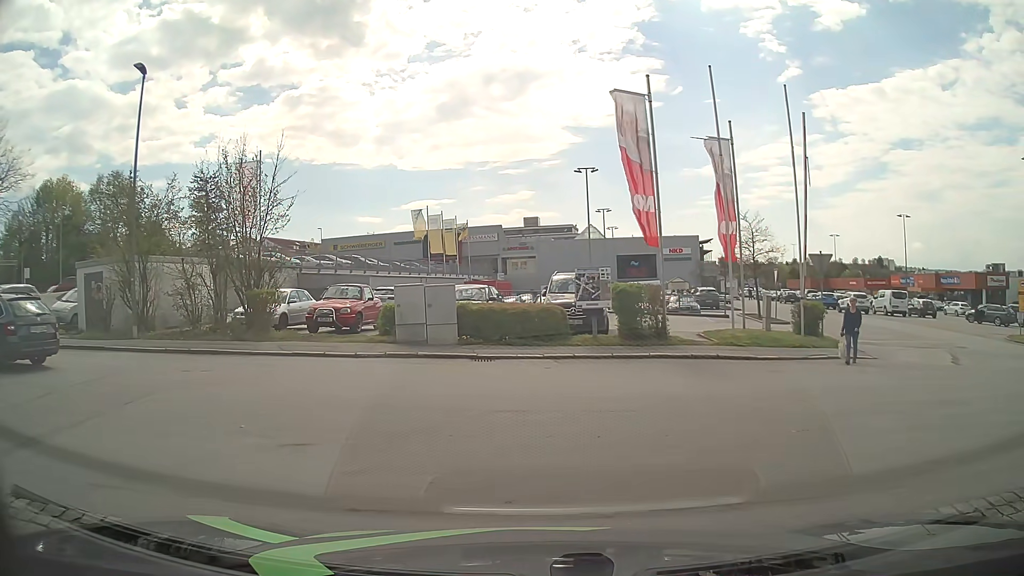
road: residential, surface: asphalt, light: Day
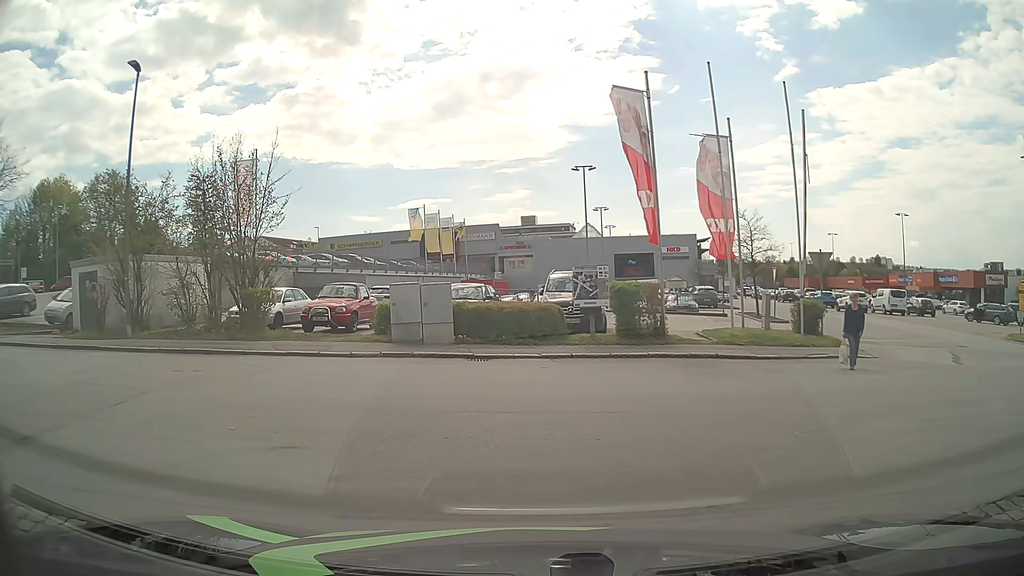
(0.0, +0.2) m; 0°
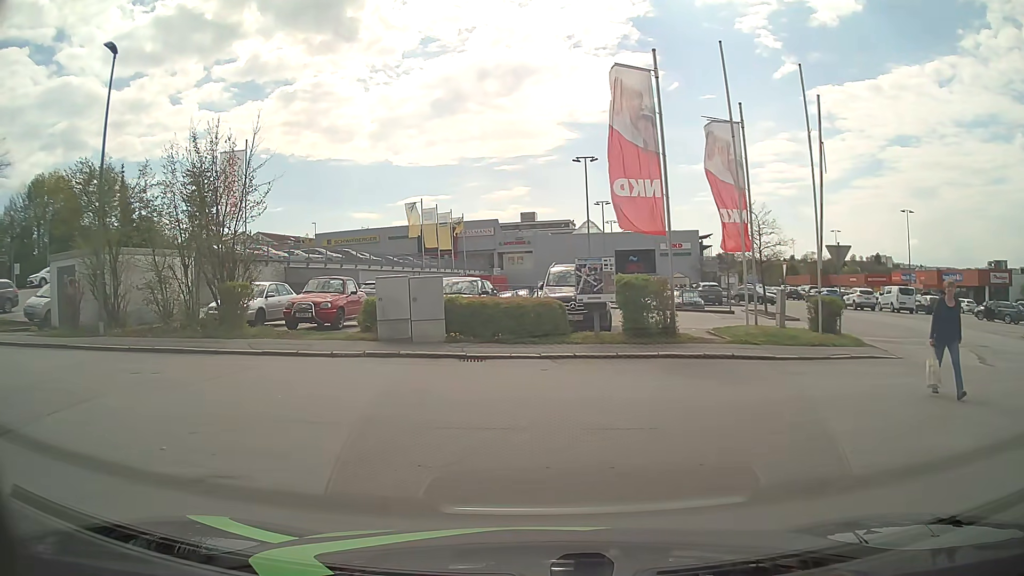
(0.0, +1.5) m; +1°
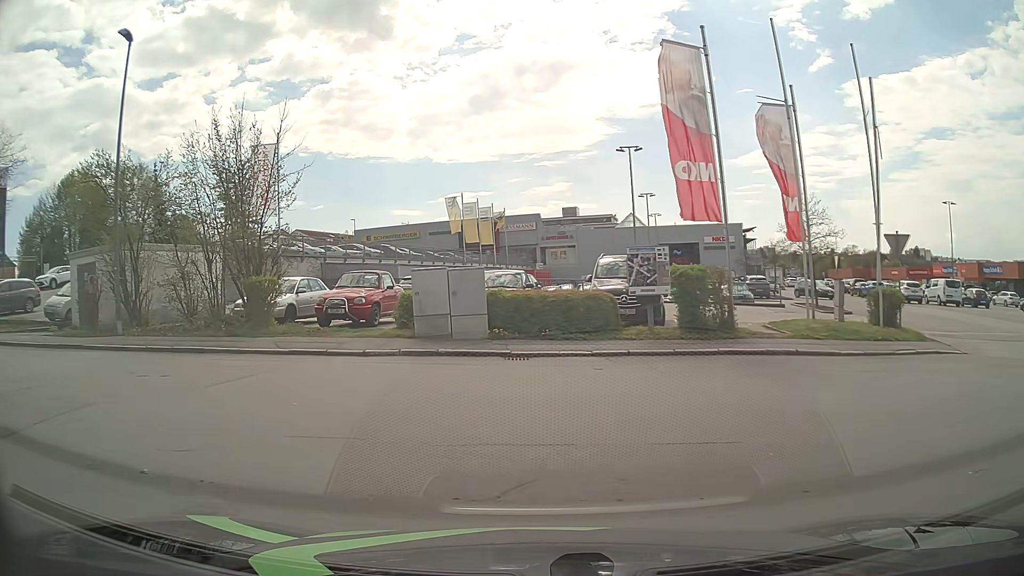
(0.0, +1.2) m; -5°
